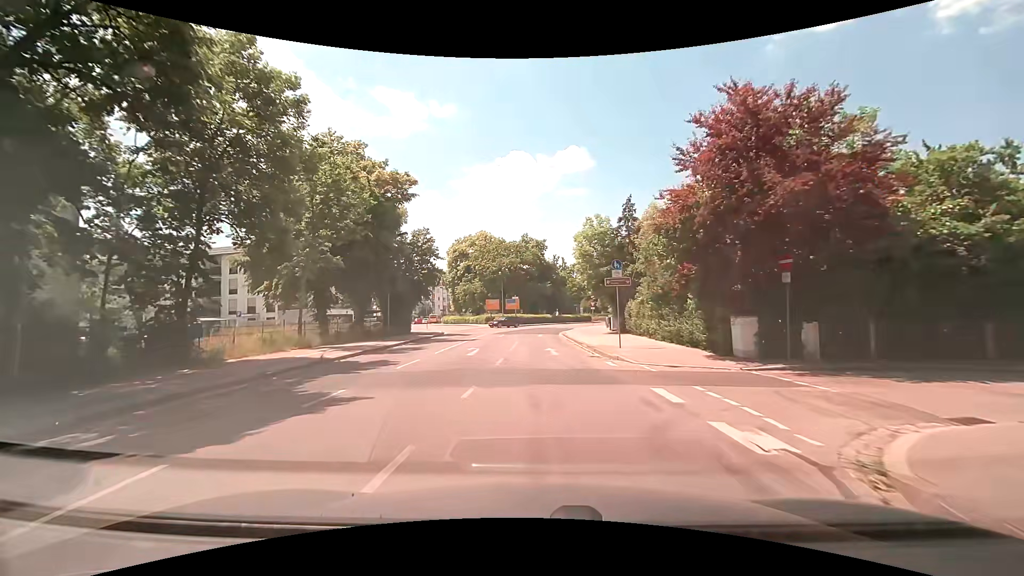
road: secondary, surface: asphalt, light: Day
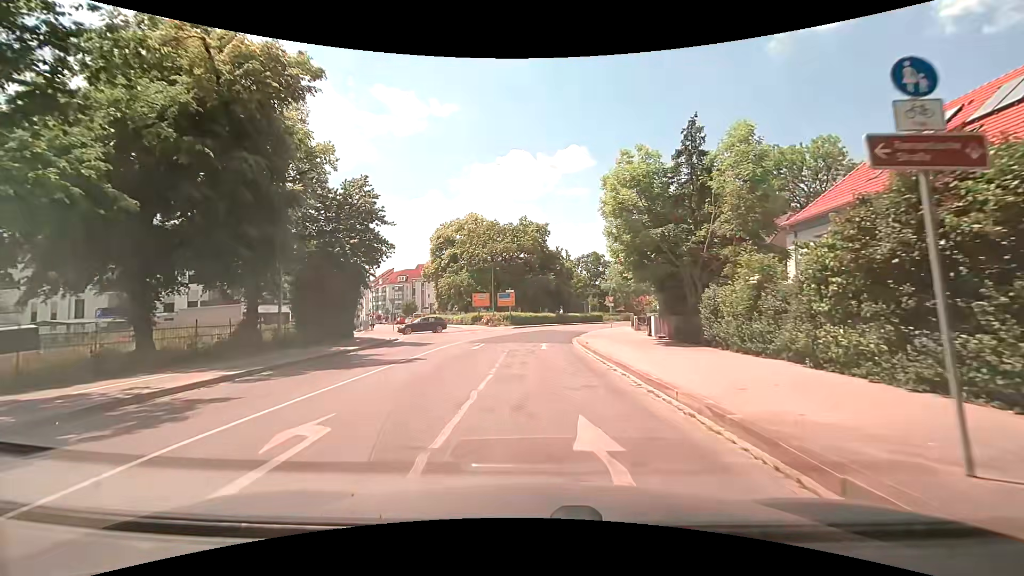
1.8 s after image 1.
(0.0, +16.3) m; 0°
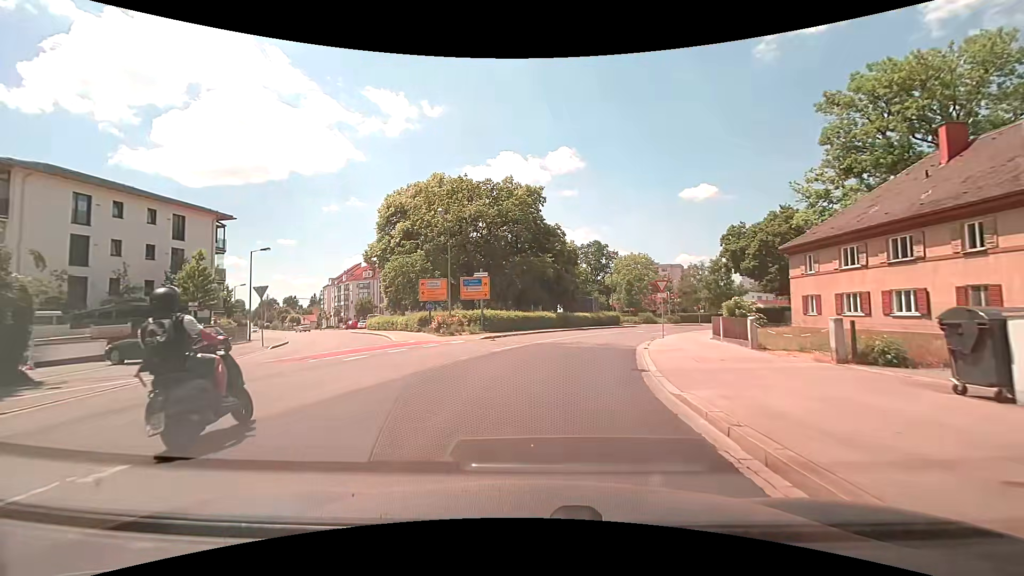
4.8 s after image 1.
(0.0, +23.6) m; +1°
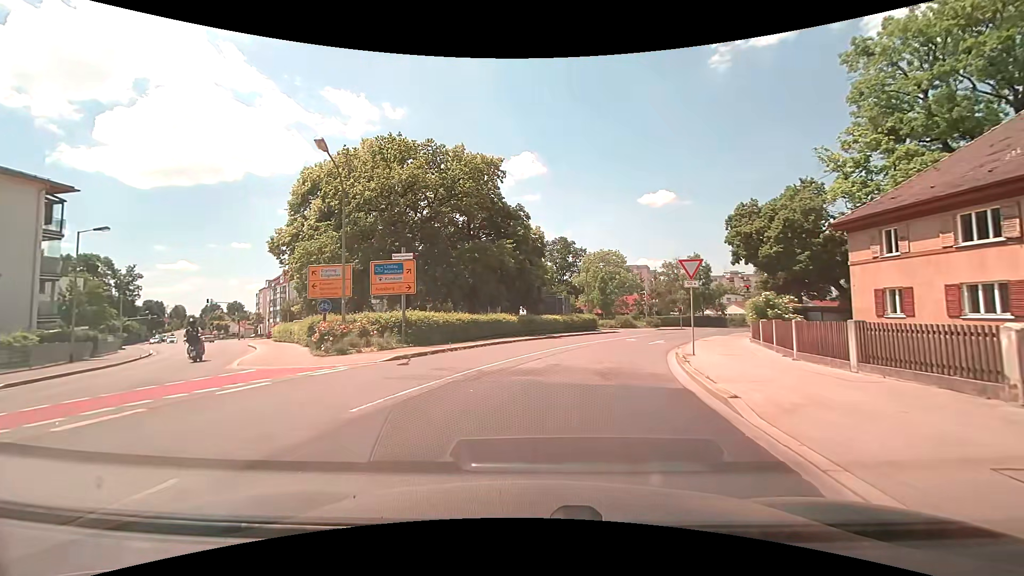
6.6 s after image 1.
(+0.3, +11.8) m; +5°
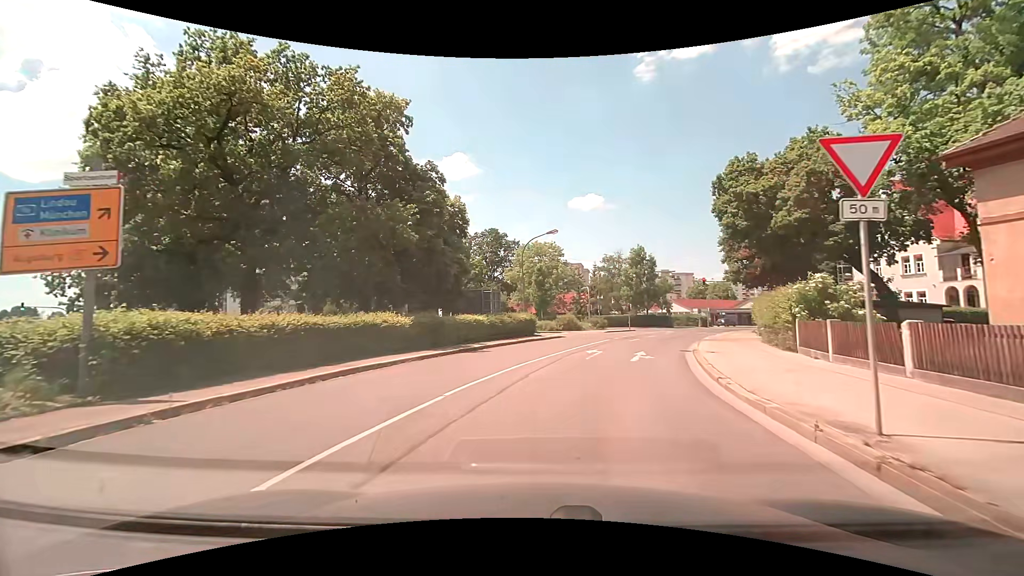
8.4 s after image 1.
(+0.7, +12.5) m; +7°
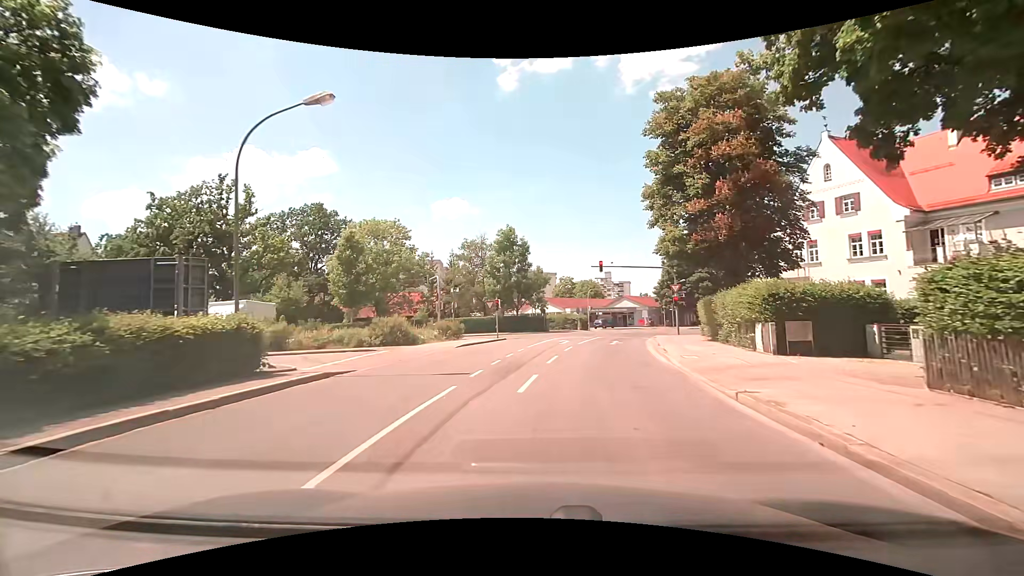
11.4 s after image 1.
(+2.9, +20.9) m; +16°
